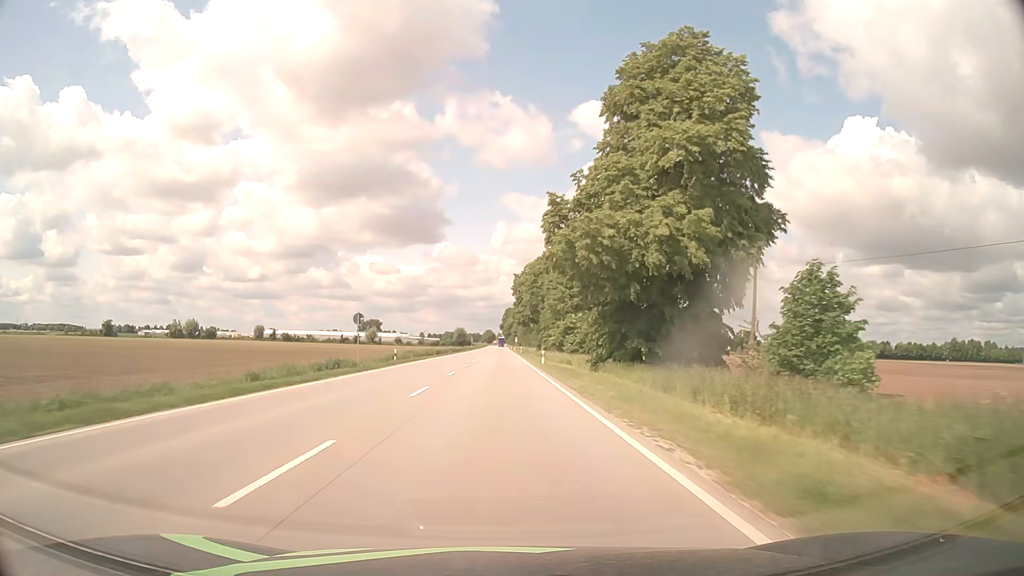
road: primary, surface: asphalt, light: Day
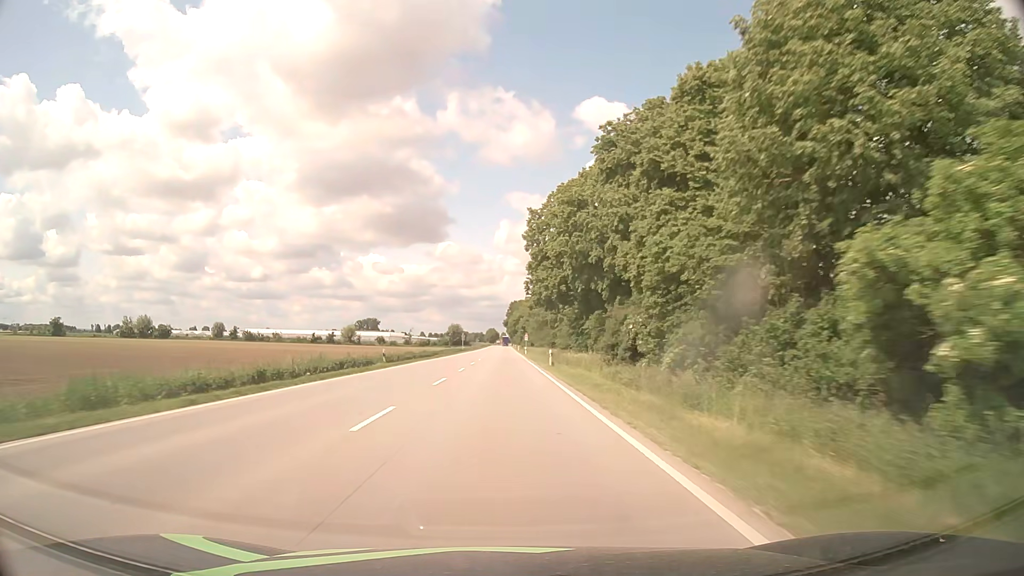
(-0.1, +54.7) m; 0°
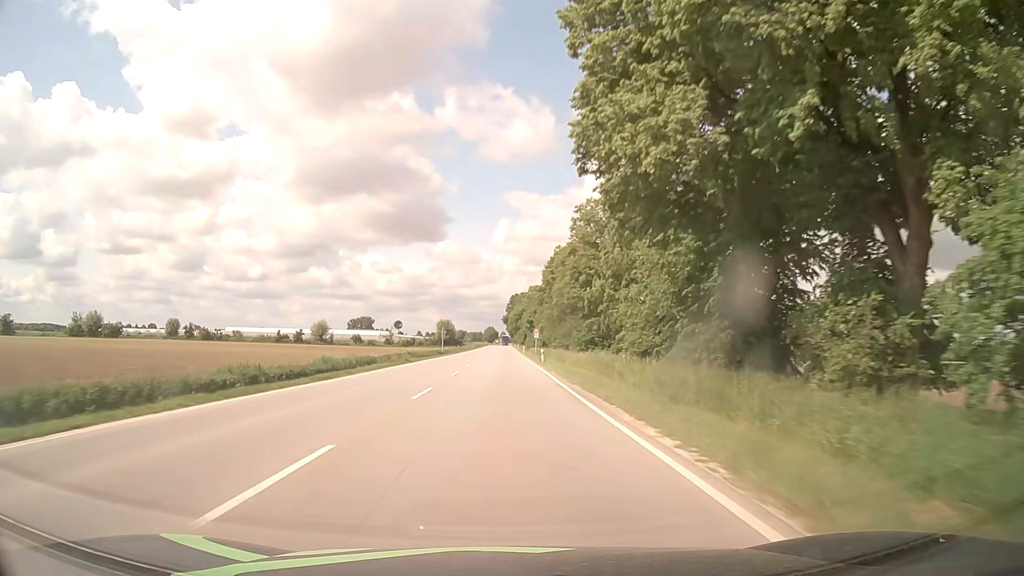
(-0.1, +41.4) m; 0°
(0, +10) (0, +20) (0, +30) (0, +40) (0, +50) (0, +60) (0, +70) (0, +80) (0, +90) (+1, +100) m
